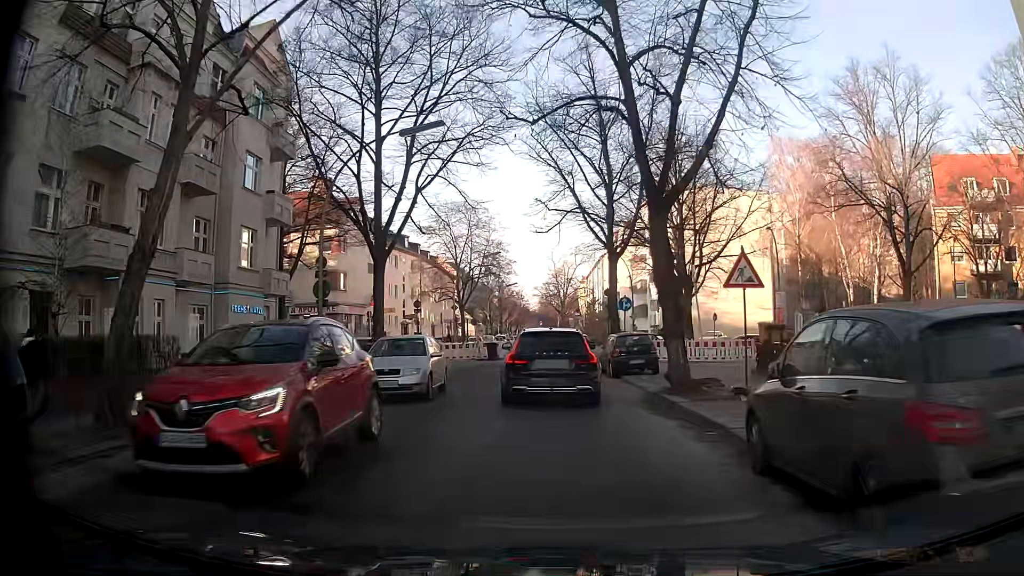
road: tertiary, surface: asphalt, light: Day
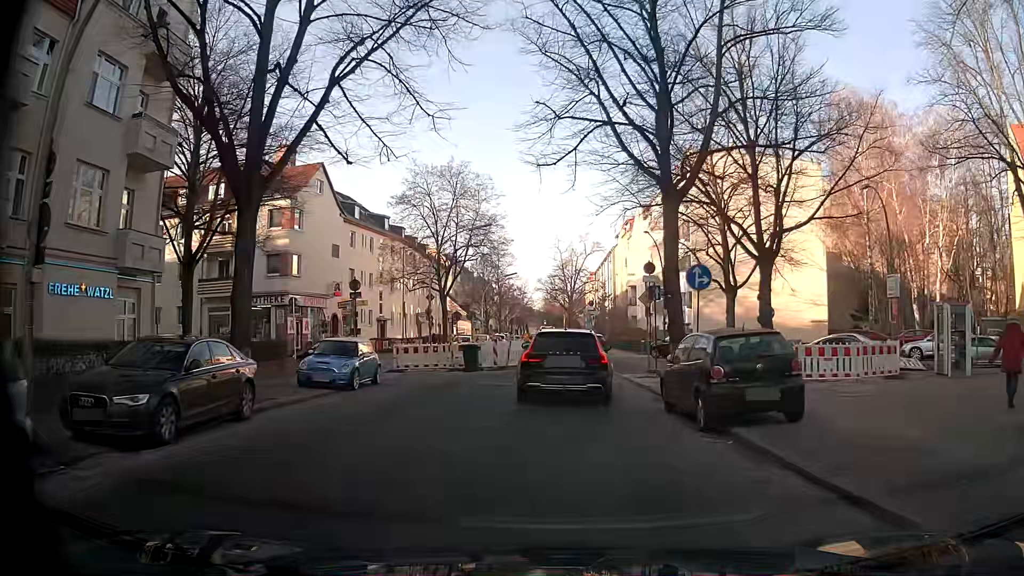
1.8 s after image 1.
(-0.2, +12.9) m; -2°
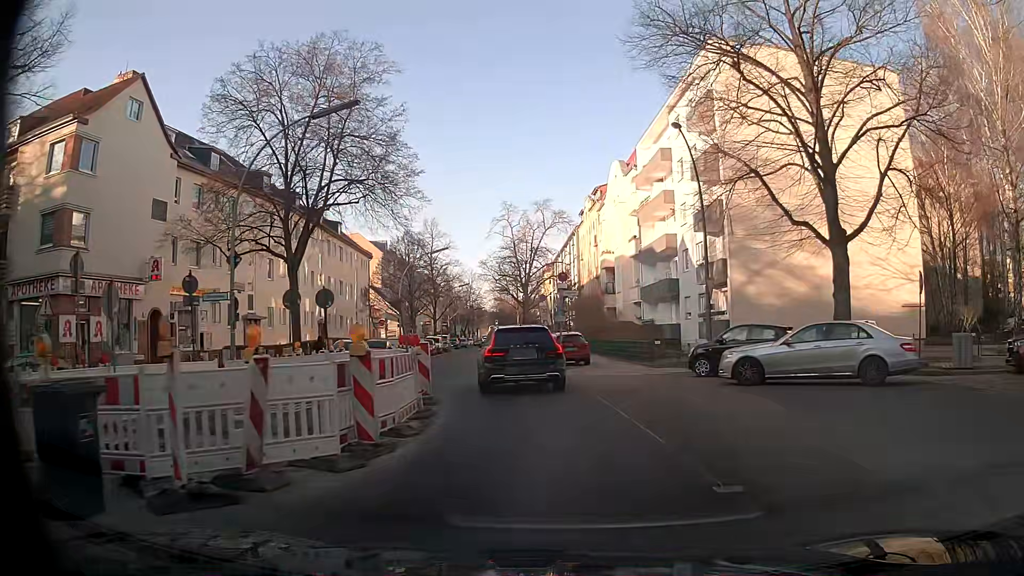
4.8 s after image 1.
(+0.7, +21.3) m; +4°
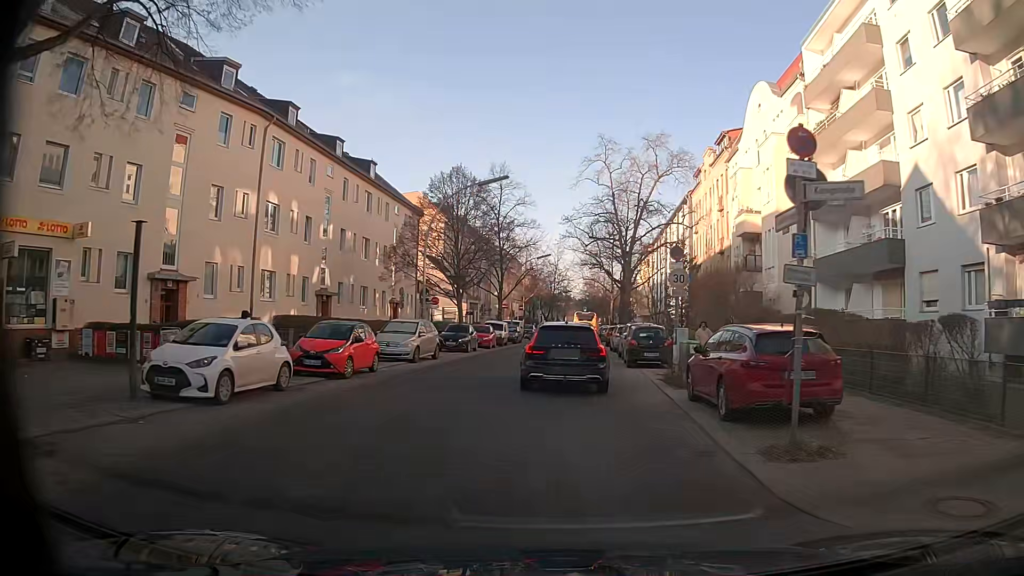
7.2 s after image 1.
(-1.1, +19.6) m; -7°
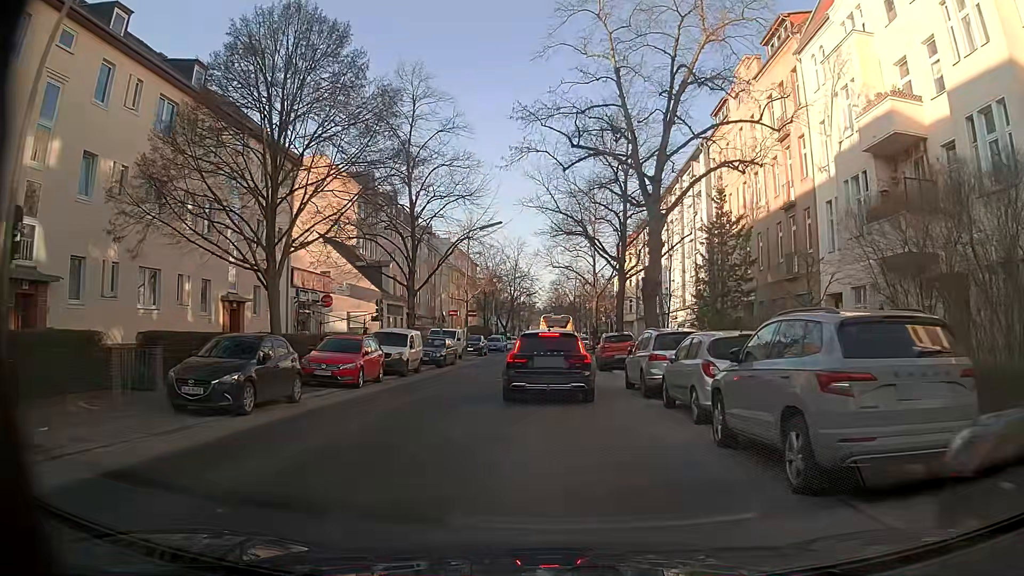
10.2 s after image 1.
(+0.5, +23.4) m; +4°
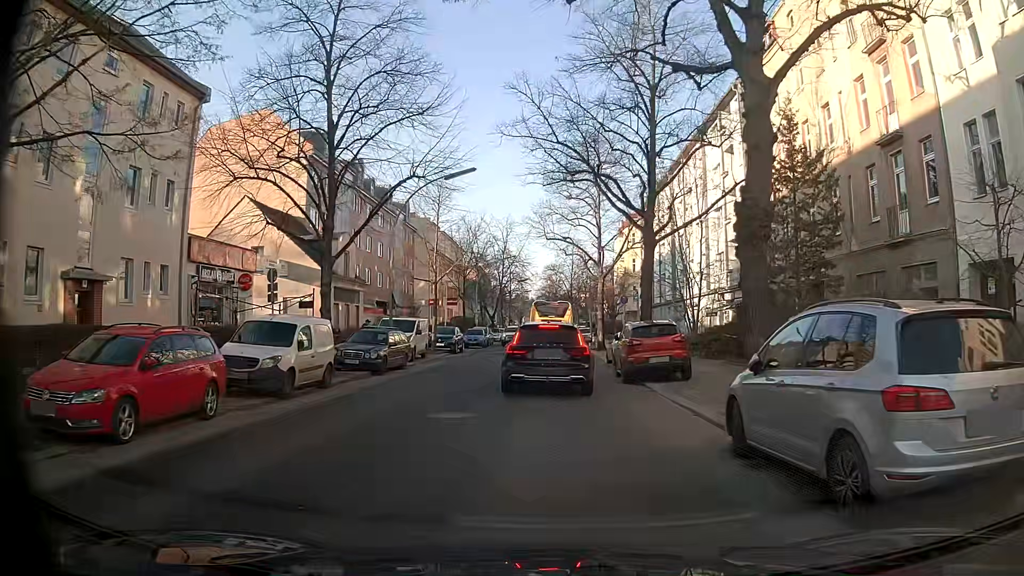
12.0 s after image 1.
(0.0, +11.2) m; 0°
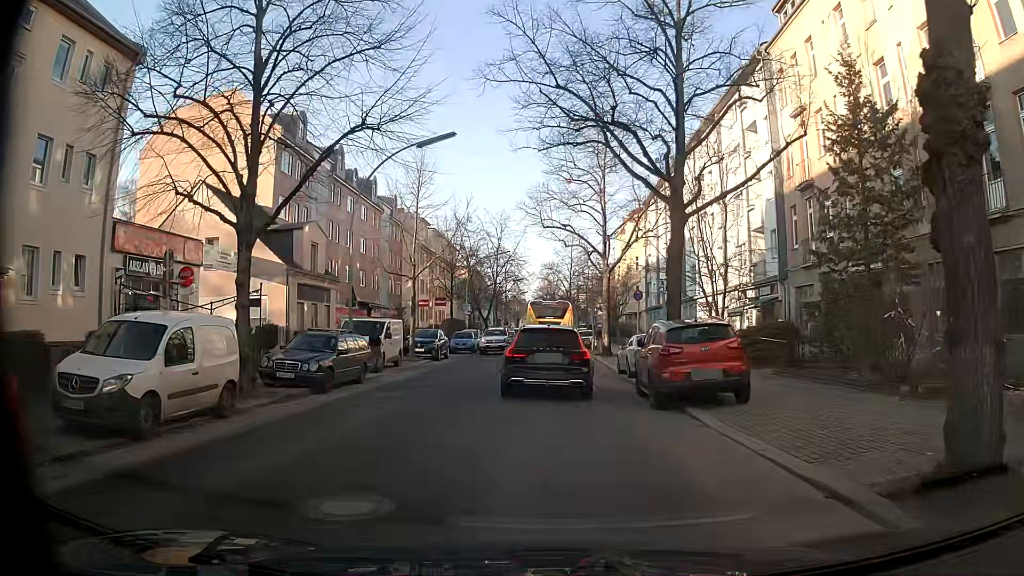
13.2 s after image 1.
(0.0, +5.4) m; -2°
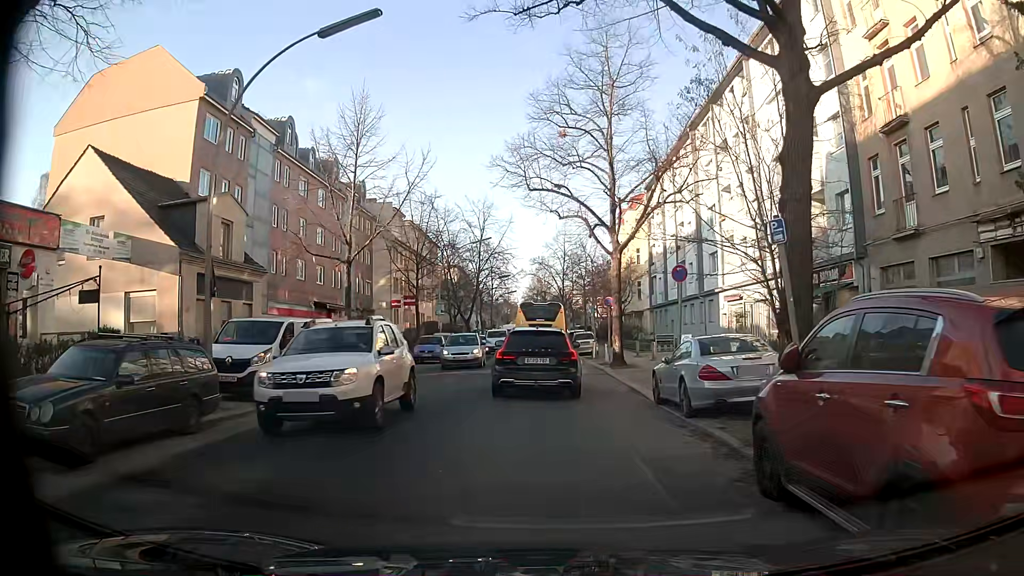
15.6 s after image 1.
(+0.2, +9.6) m; +1°
(0, +10) (0, +20) (0, +30) (0, +40) (0, +50) (0, +60) (0, +70) (0, +80) (0, +90) (0, +100) m
